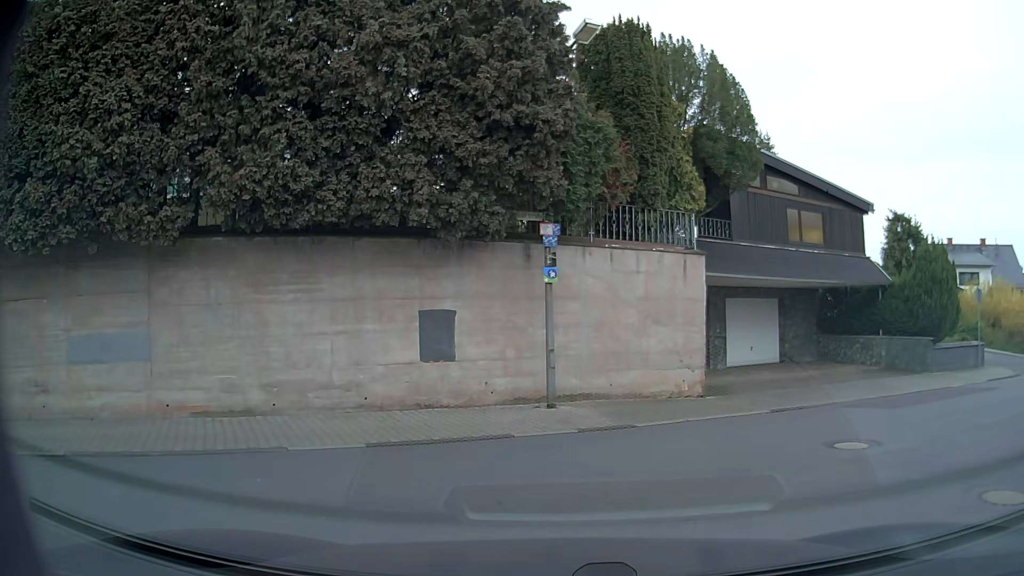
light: Day
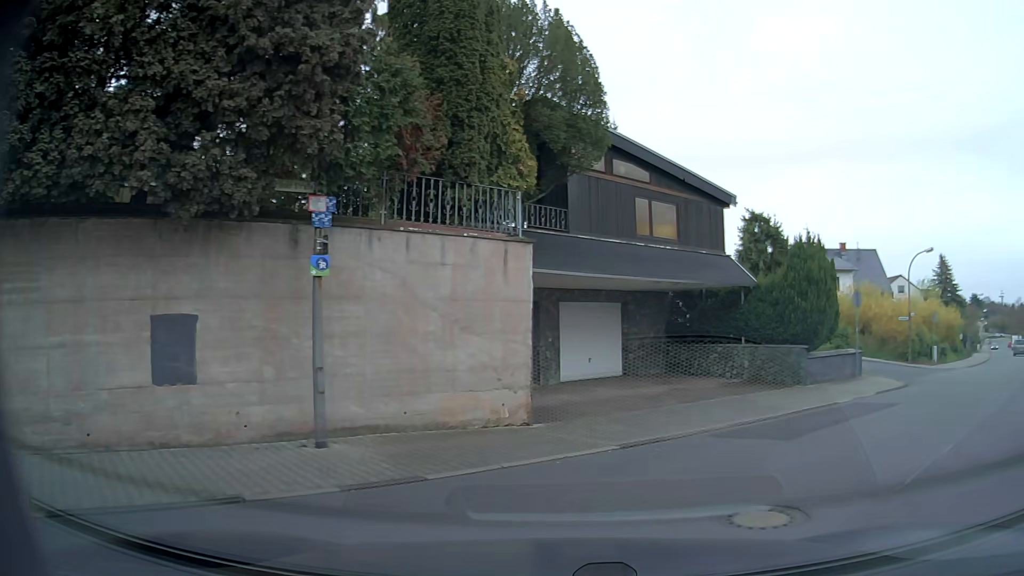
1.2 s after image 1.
(+0.3, +3.3) m; +12°
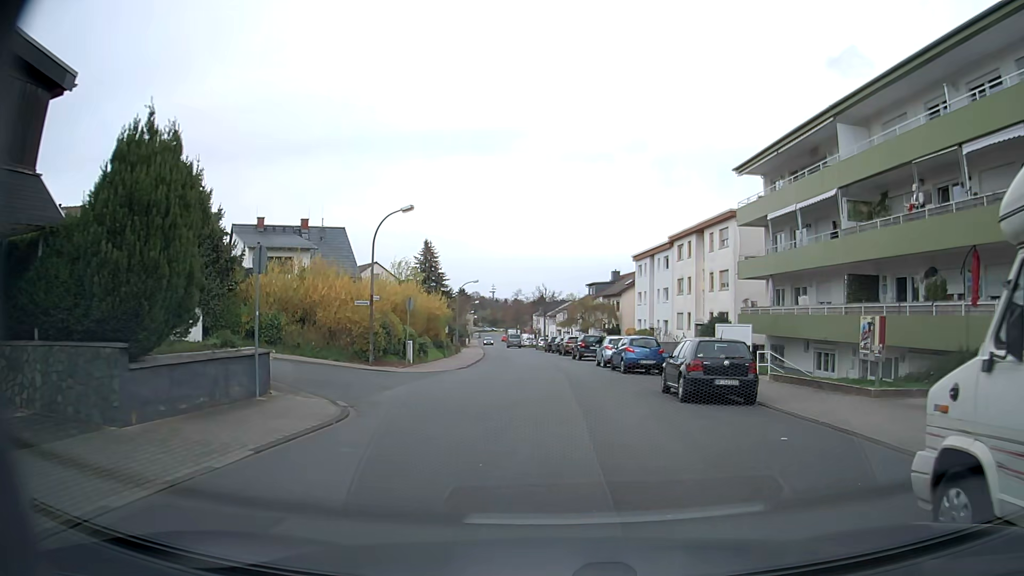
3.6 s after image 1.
(+5.0, +9.7) m; +45°
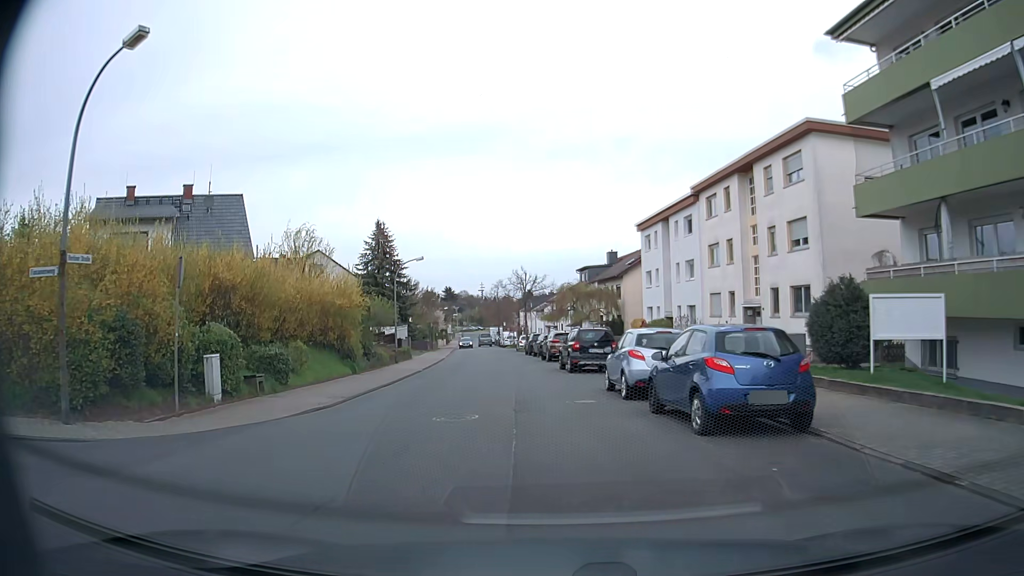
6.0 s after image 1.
(+0.9, +17.6) m; +1°
(0, +10) (-1, +20) (-2, +30) (-3, +40) (-4, +50) (-5, +60) (-6, +70) (-7, +80) (-9, +90) (-11, +99) m
